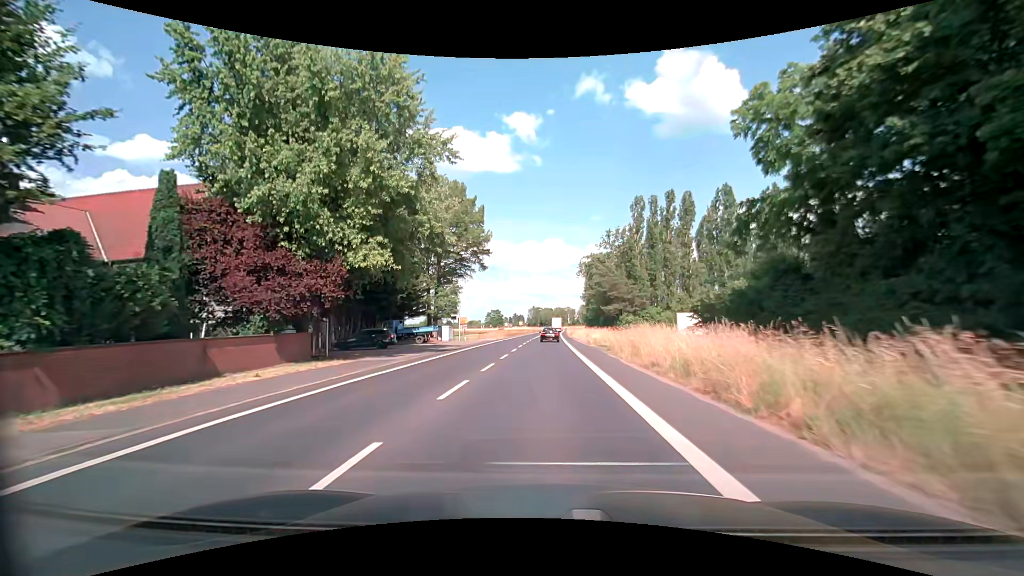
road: secondary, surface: asphalt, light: Day
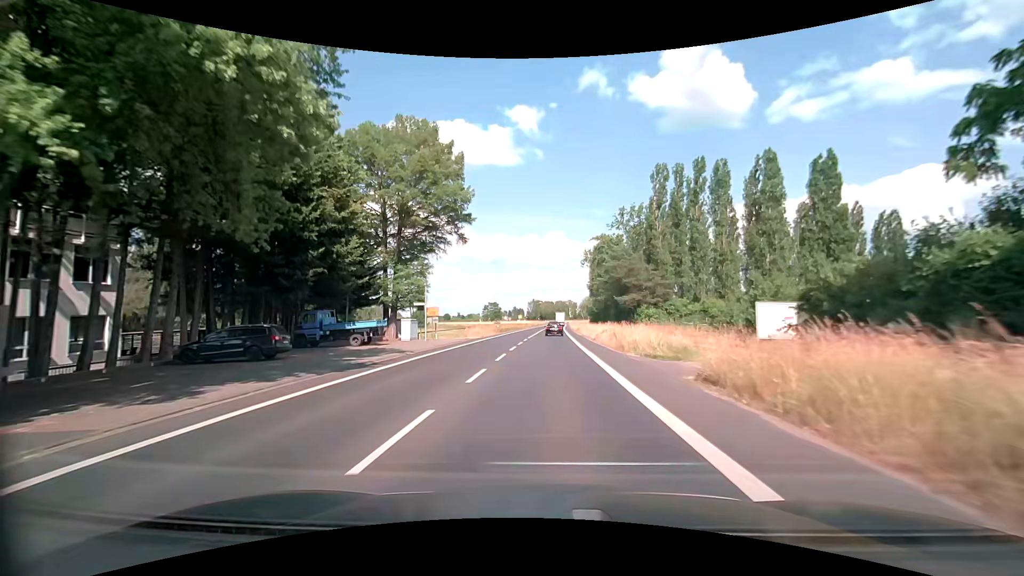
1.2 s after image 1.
(0.0, +16.5) m; -1°
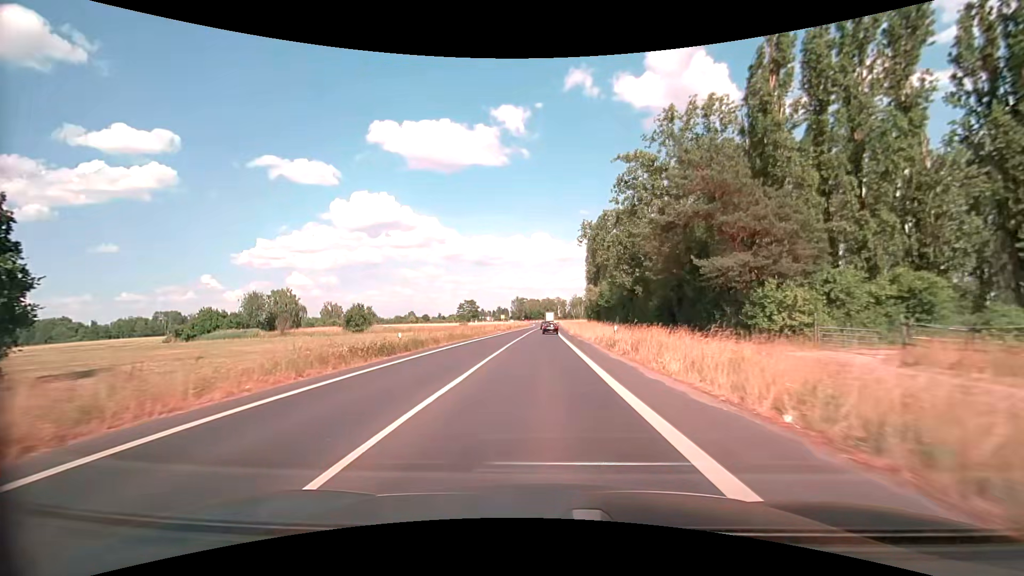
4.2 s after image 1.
(+1.2, +43.7) m; +2°
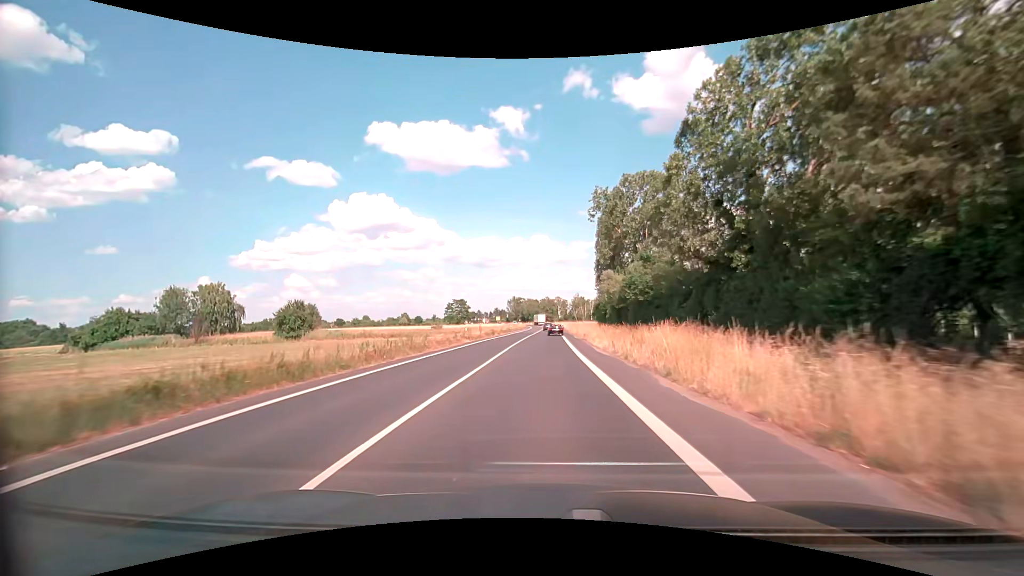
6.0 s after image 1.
(+0.2, +29.3) m; 0°
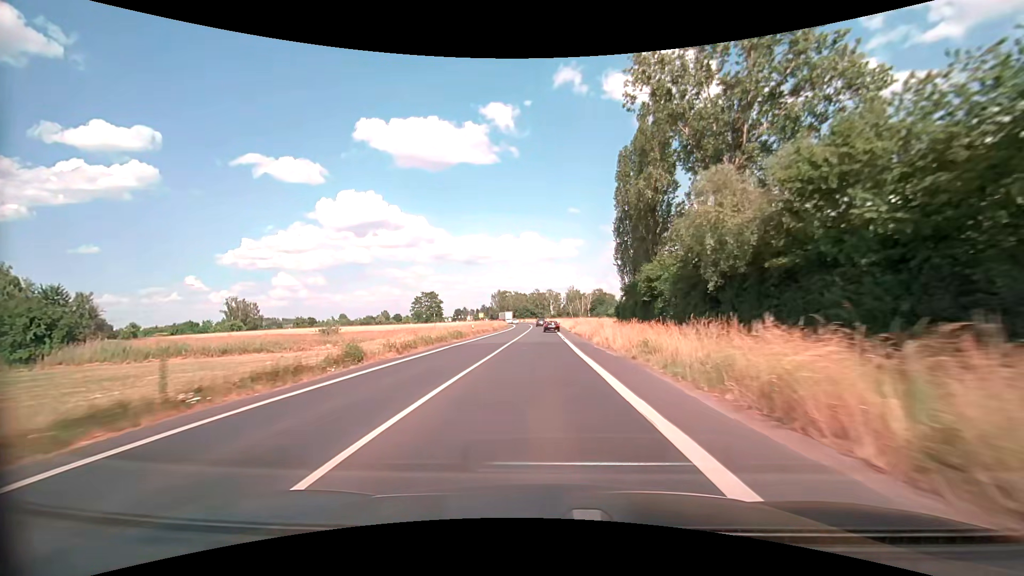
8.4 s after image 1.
(+0.4, +43.1) m; +1°
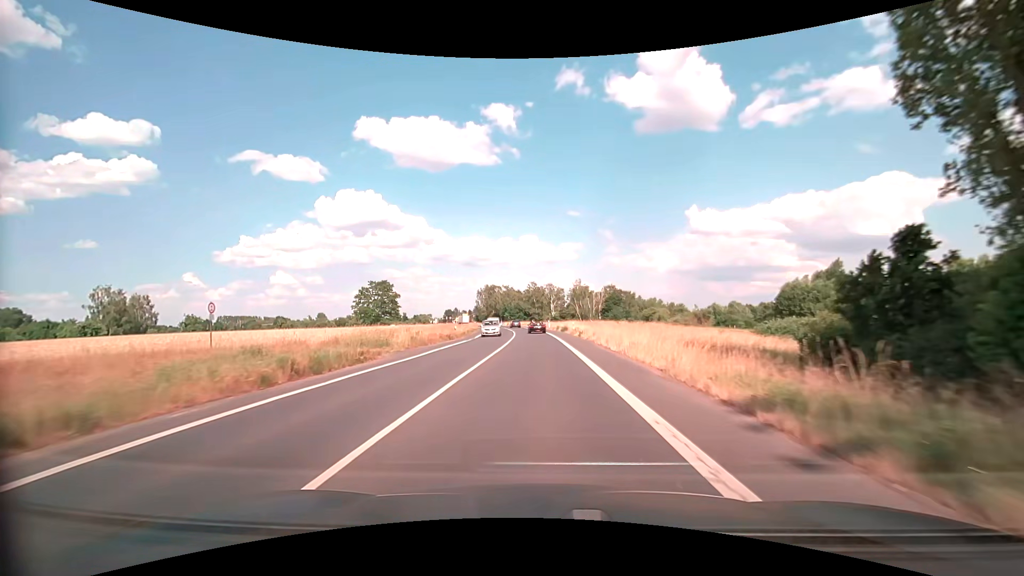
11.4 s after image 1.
(+0.1, +55.5) m; 0°
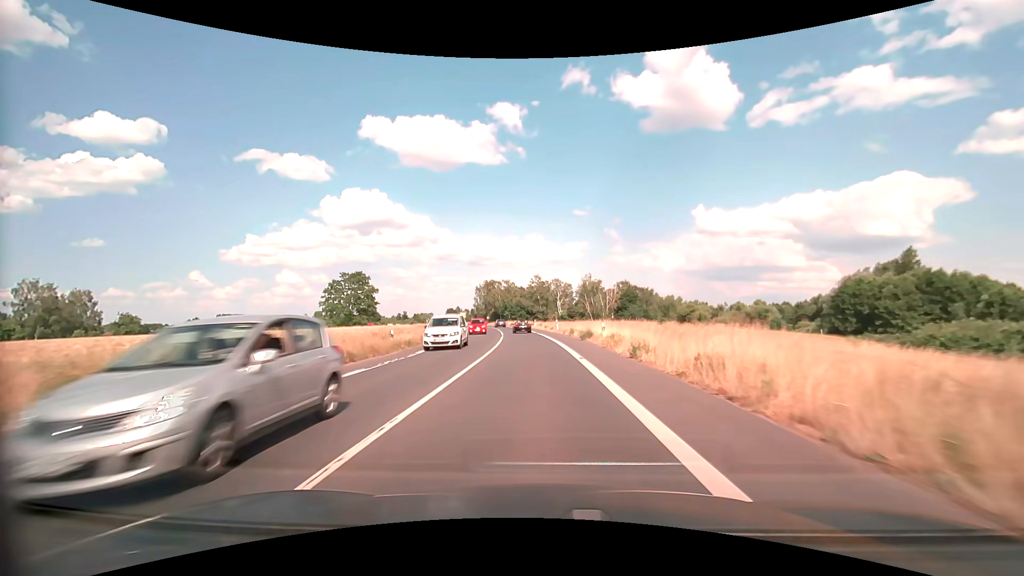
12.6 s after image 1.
(+0.2, +21.9) m; 0°
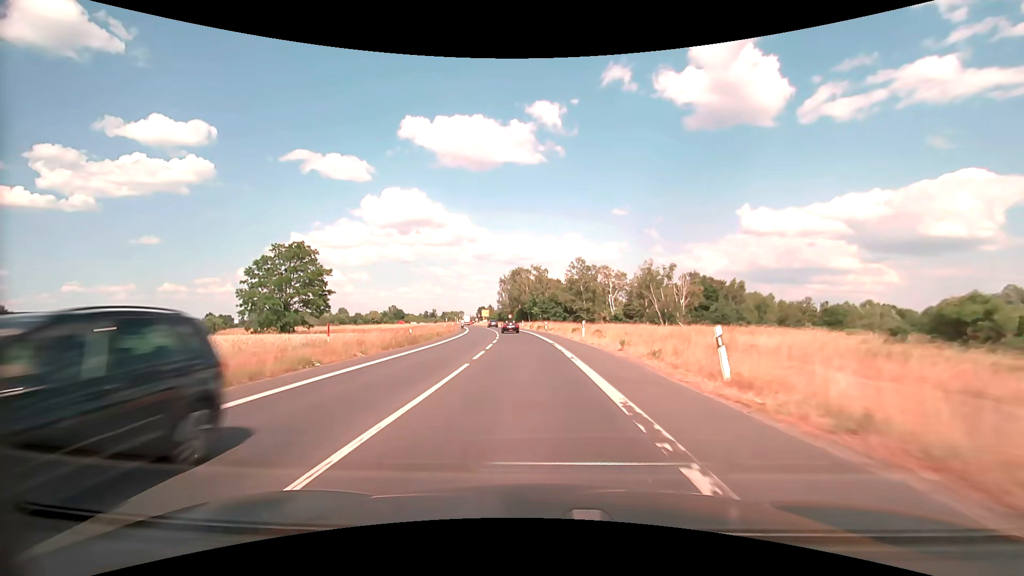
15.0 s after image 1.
(-1.3, +42.8) m; -4°
(0, +10) (0, +20) (-1, +30) (-2, +40) (-3, +50) (-4, +60) (-5, +70) (-7, +80) (-8, +90) (-10, +99) m
